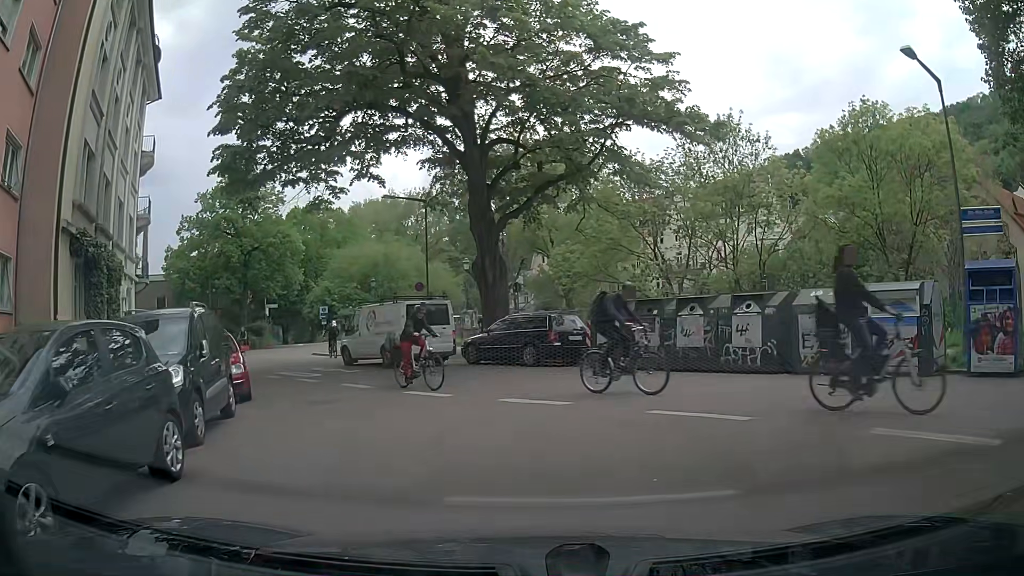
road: residential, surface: asphalt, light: Day
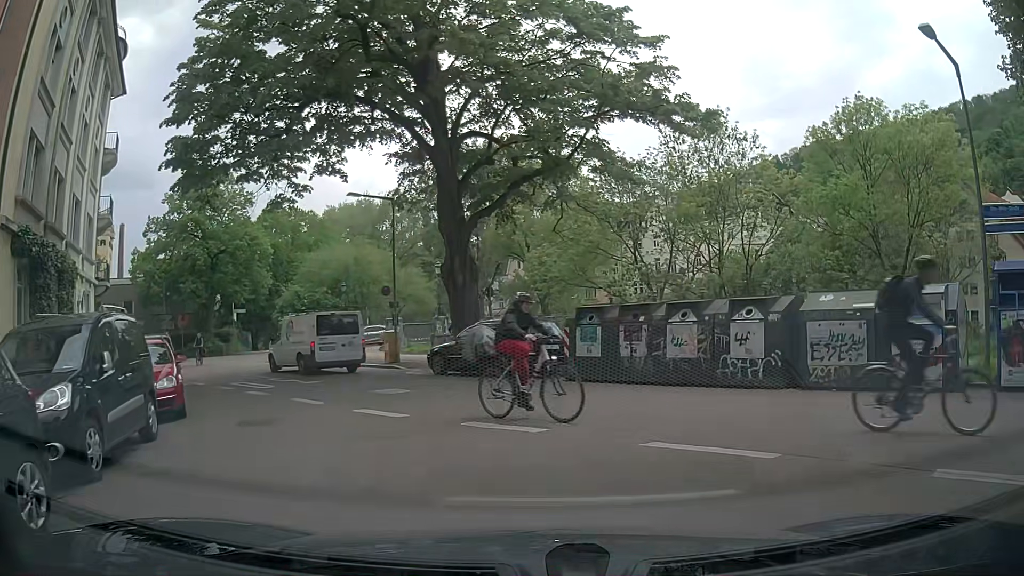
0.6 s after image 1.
(0.0, +1.7) m; +1°
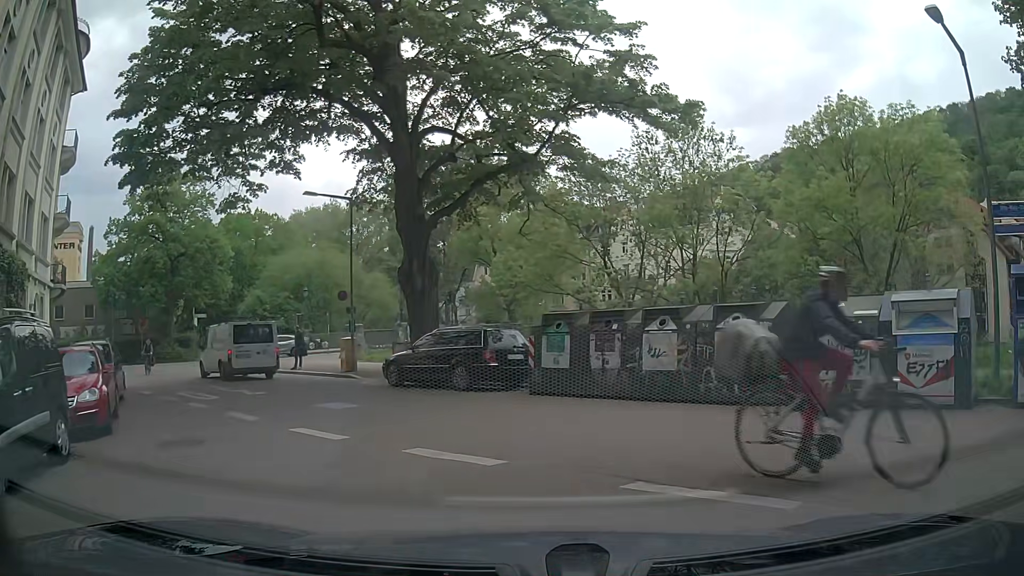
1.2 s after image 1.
(0.0, +1.4) m; +4°
